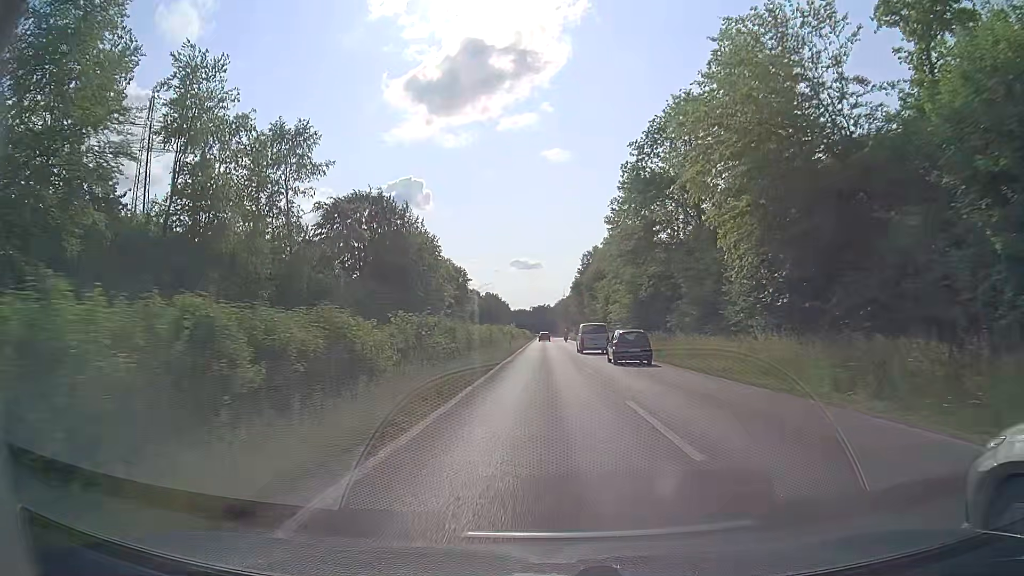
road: trunk_link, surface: asphalt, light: Day
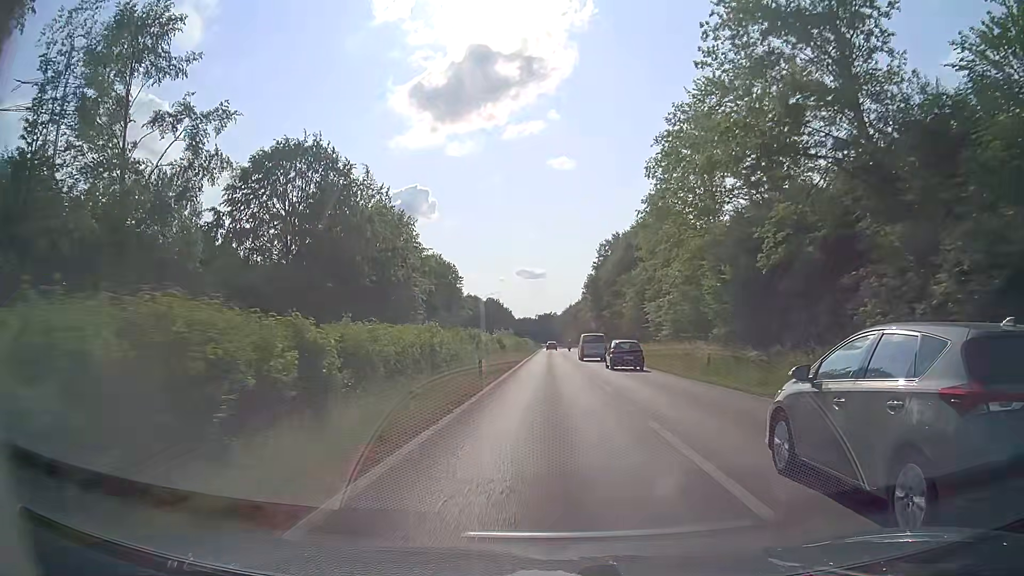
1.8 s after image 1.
(-0.1, +26.7) m; -1°
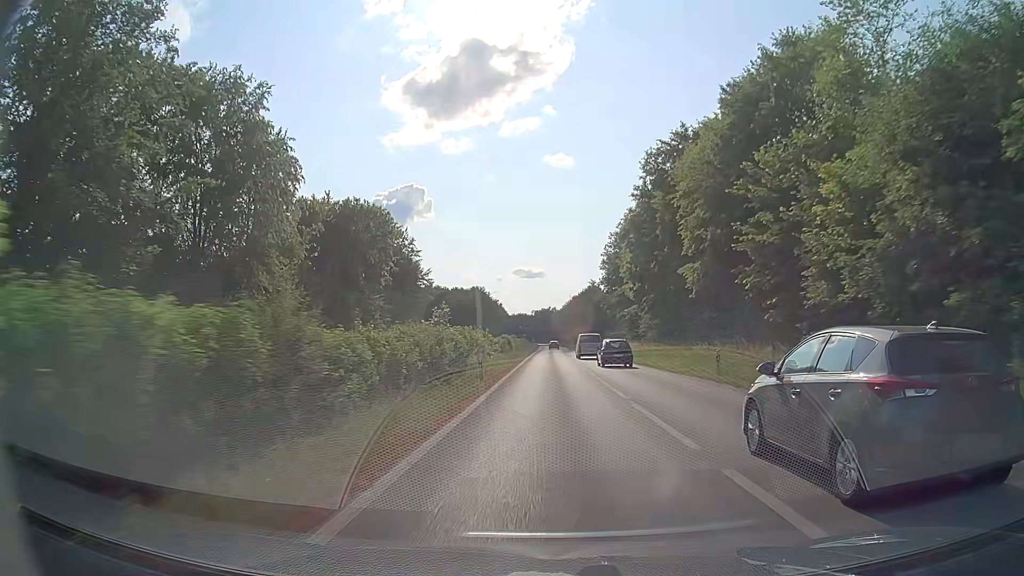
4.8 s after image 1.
(0.0, +51.0) m; 0°
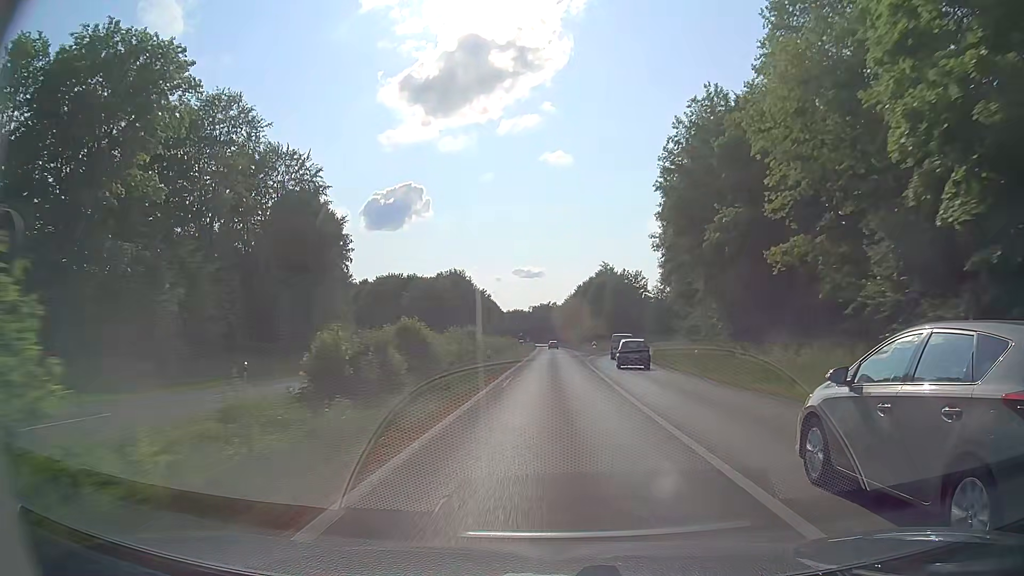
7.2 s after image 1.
(+0.1, +44.8) m; 0°
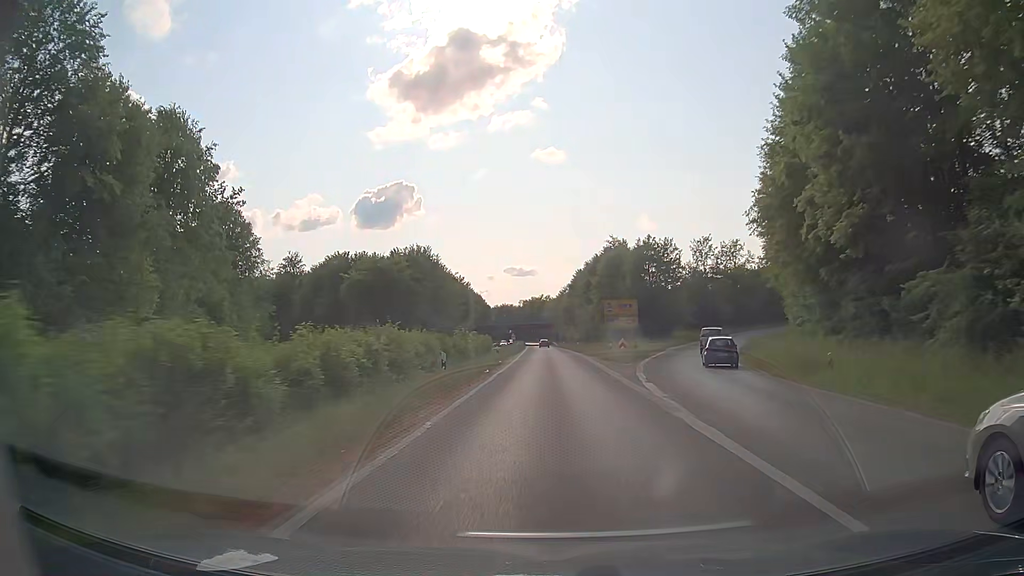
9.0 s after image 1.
(+0.1, +35.0) m; 0°
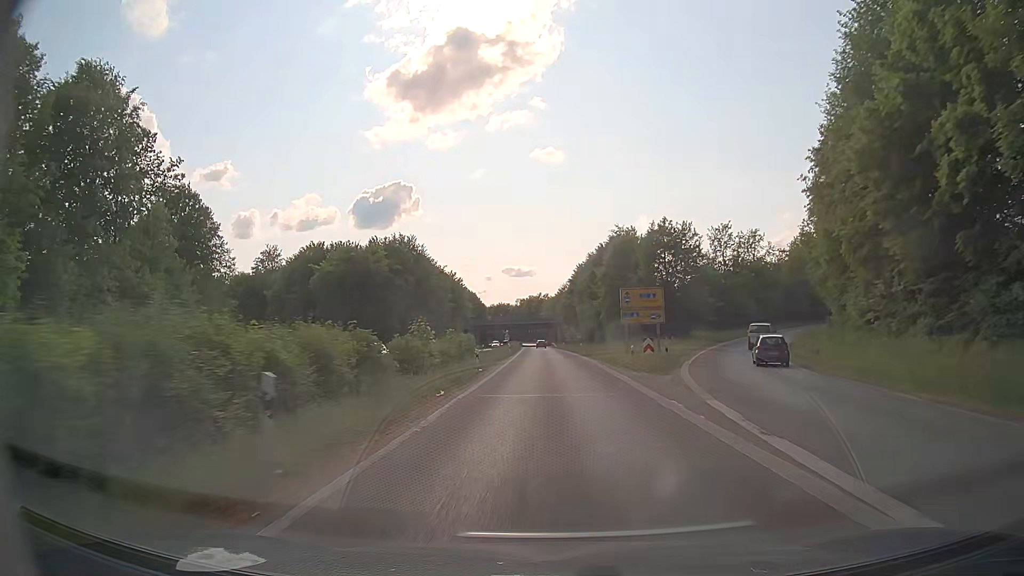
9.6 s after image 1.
(0.0, +11.9) m; 0°
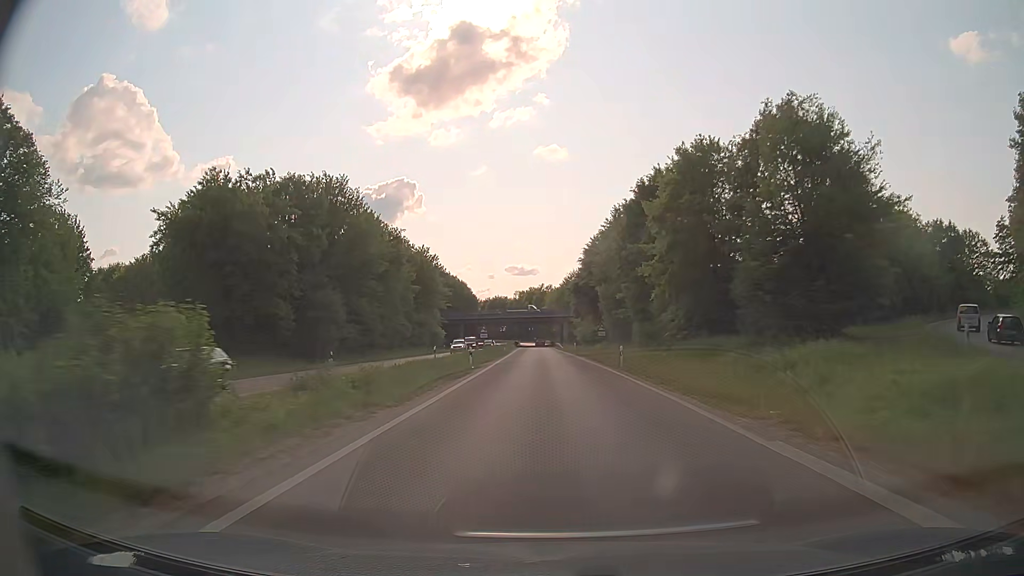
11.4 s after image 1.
(0.0, +36.4) m; -1°
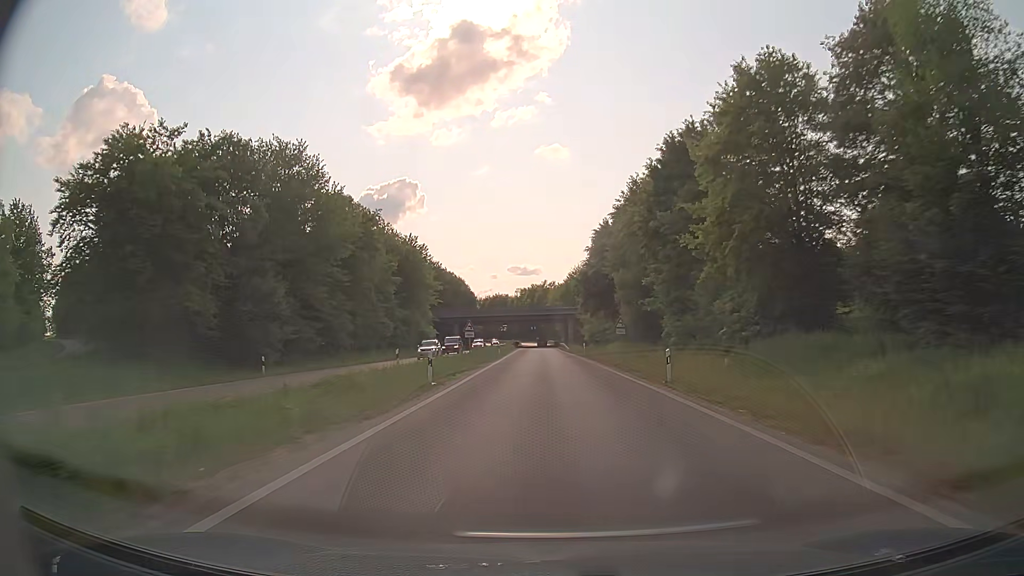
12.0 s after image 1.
(+0.1, +12.3) m; 0°
